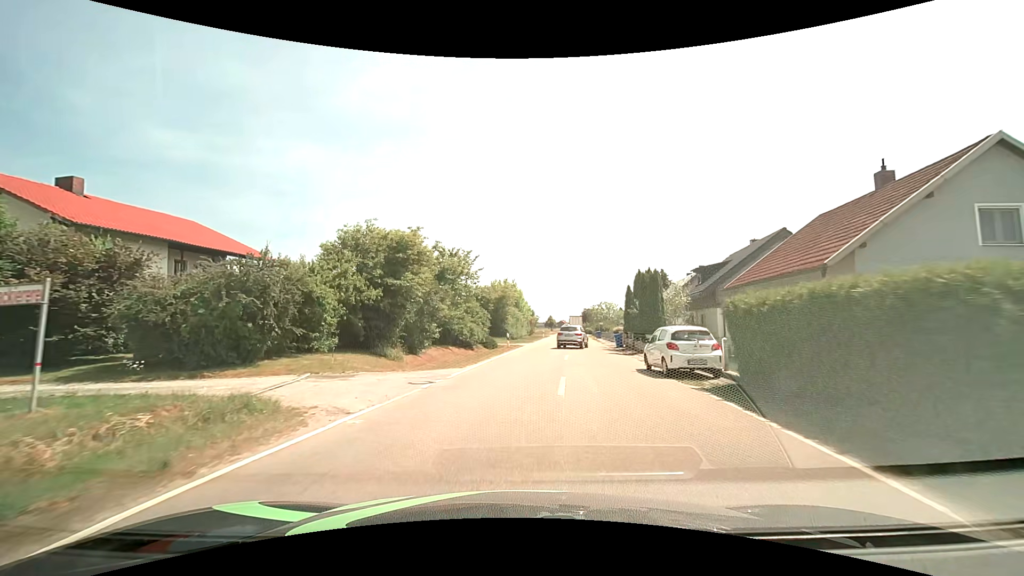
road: tertiary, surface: asphalt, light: Day
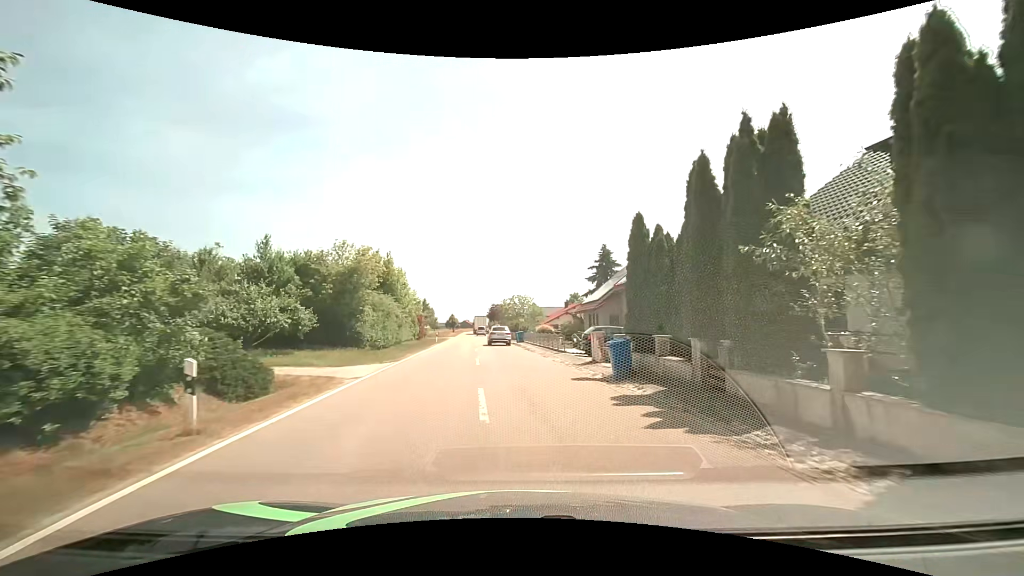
(+2.0, +26.1) m; +11°
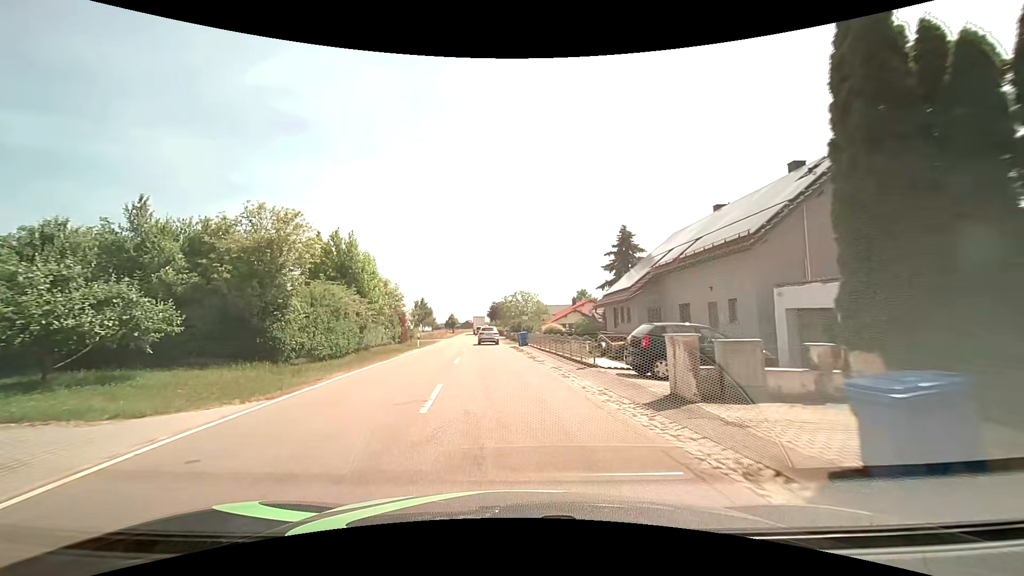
(+0.3, +10.5) m; 0°
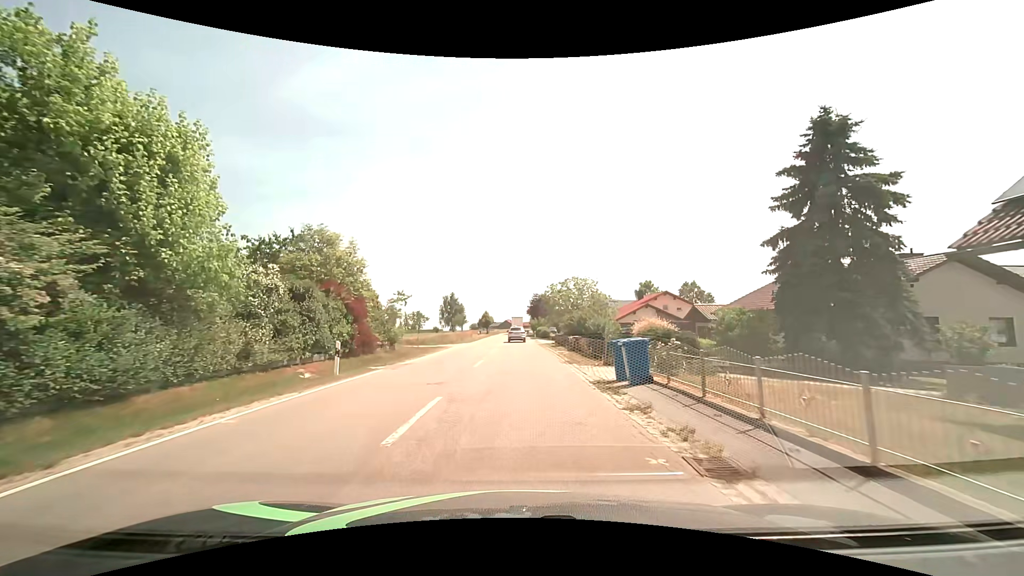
(-1.4, +26.0) m; -5°
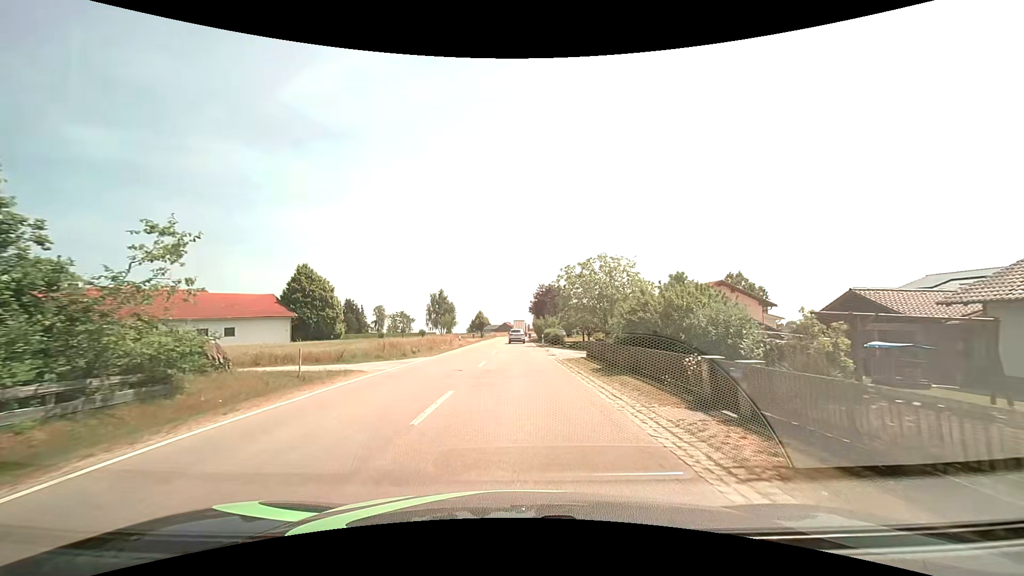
(-0.1, +22.1) m; 0°
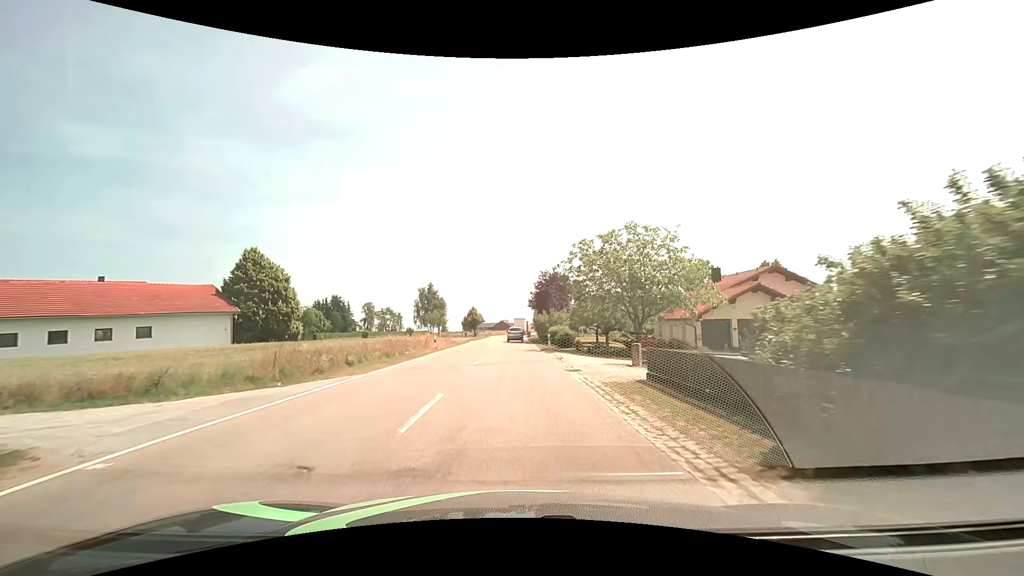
(0.0, +12.8) m; 0°
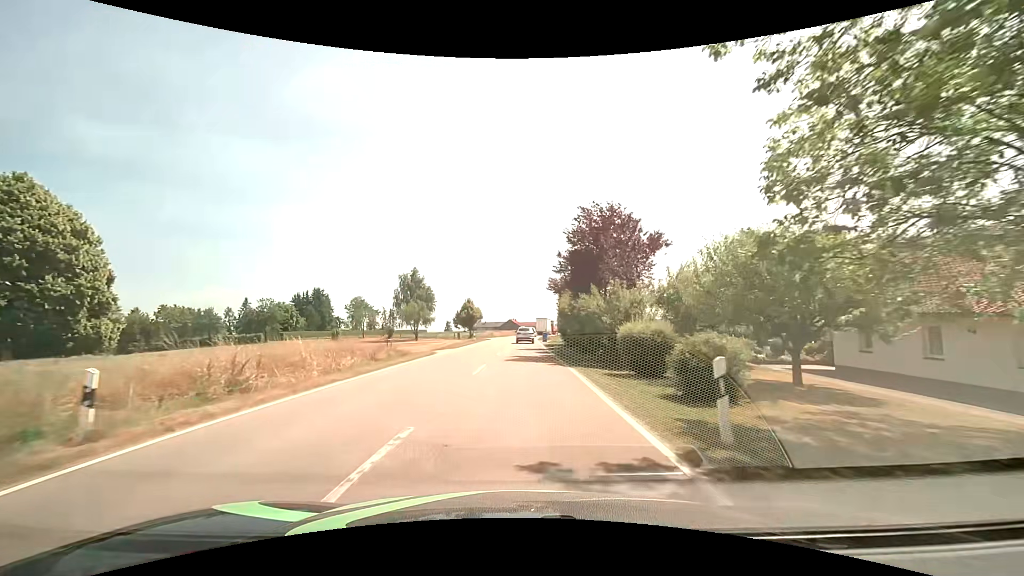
(-0.1, +28.0) m; -1°
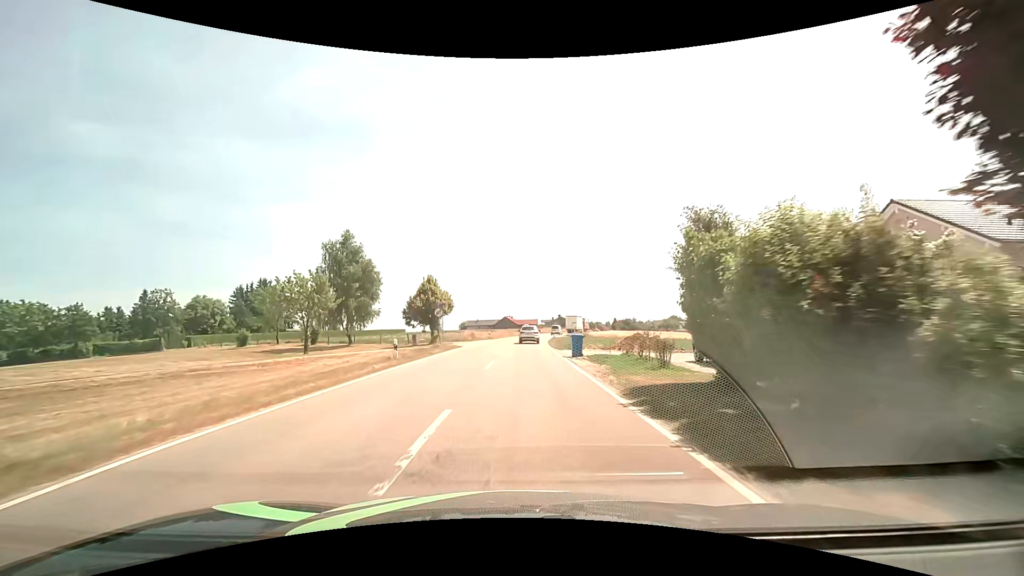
(0.0, +34.1) m; 0°
(0, +10) (0, +20) (0, +30) (0, +40) (+1, +50) (+1, +60) (+2, +70) (+4, +80) (+5, +90) (+8, +99) m
